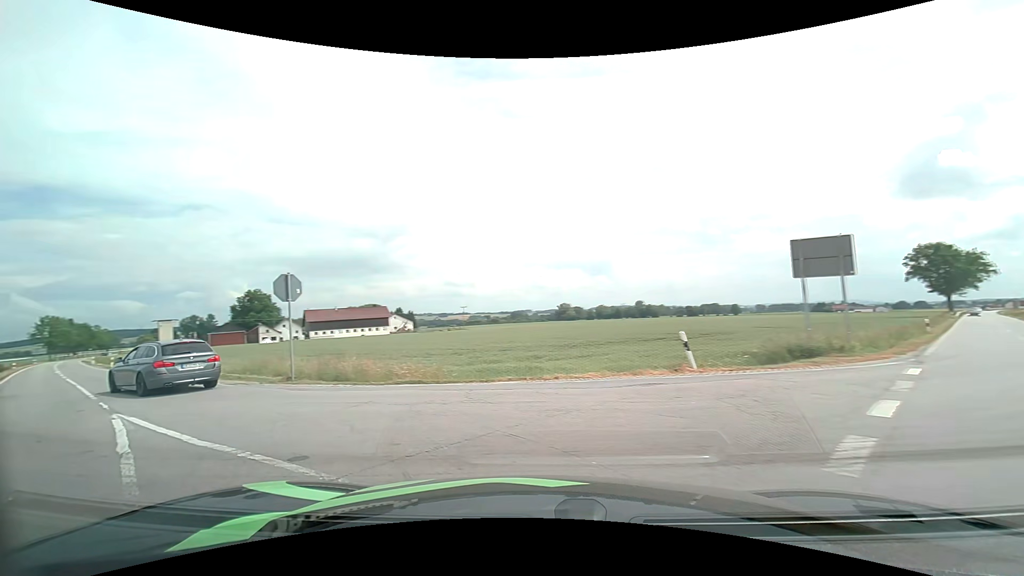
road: secondary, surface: asphalt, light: Day
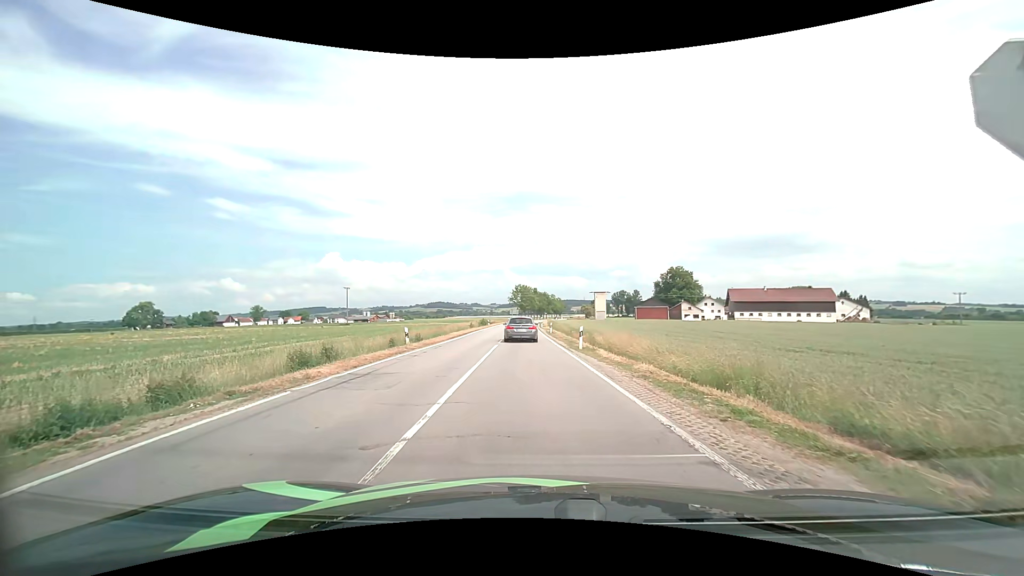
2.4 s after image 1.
(-6.9, +11.7) m; -46°
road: tertiary
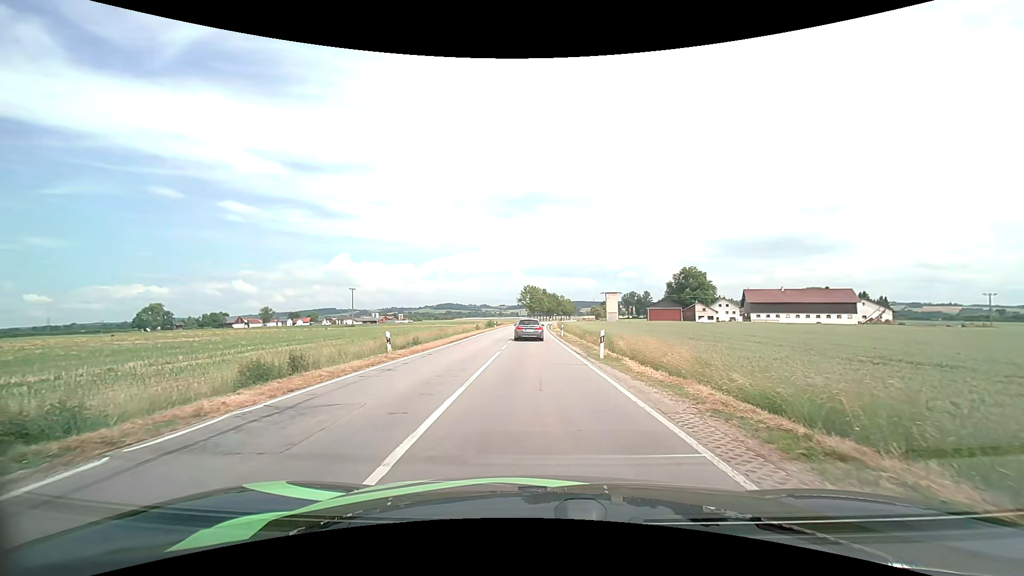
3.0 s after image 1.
(0.0, +4.3) m; -1°
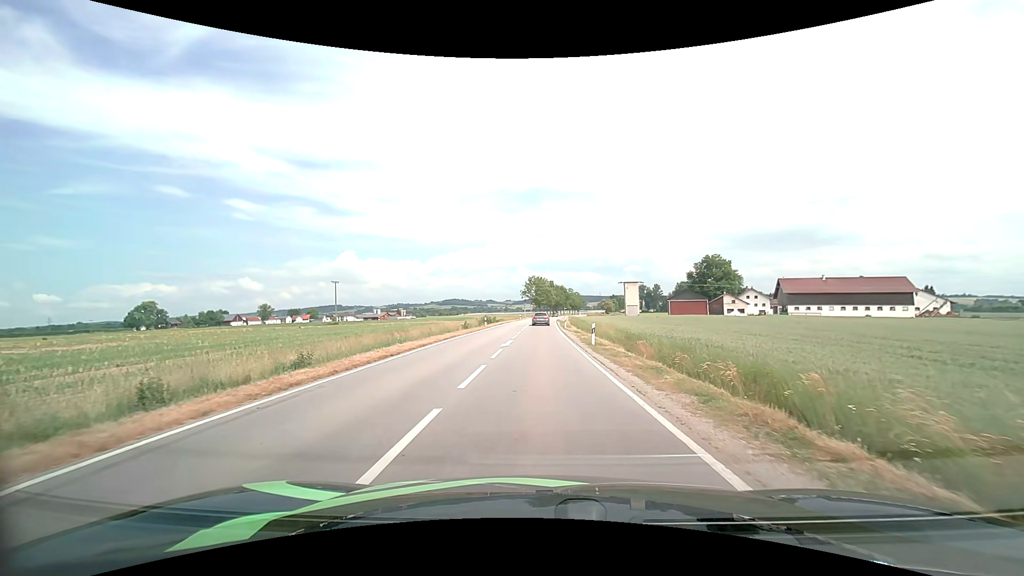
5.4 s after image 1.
(0.0, +20.2) m; 0°
(0, +10) (0, +20) (0, +30) (0, +40) (0, +50) (0, +60) (0, +70) (+1, +80) (+1, +90) (+1, +100) m
